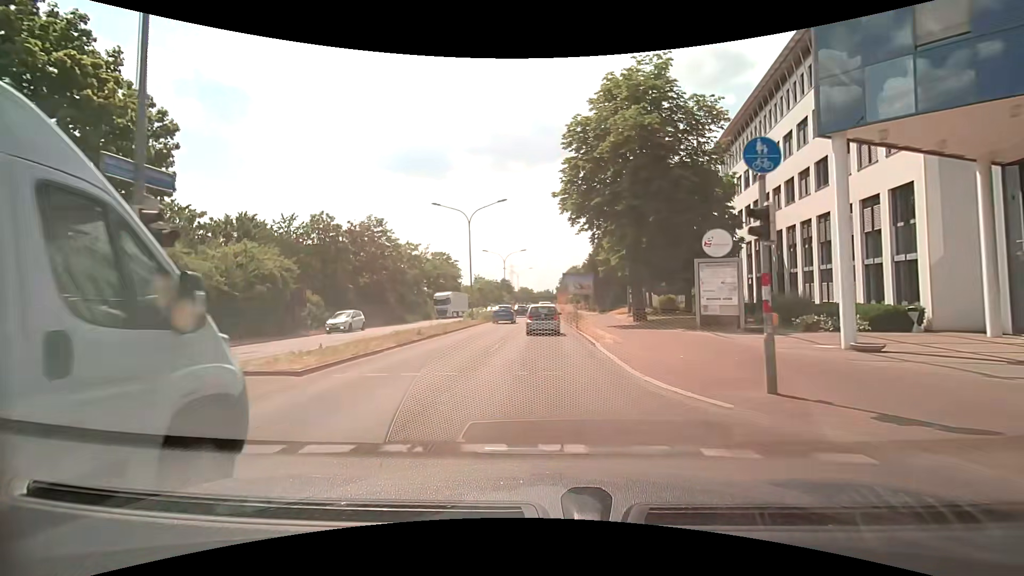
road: primary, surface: asphalt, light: Day
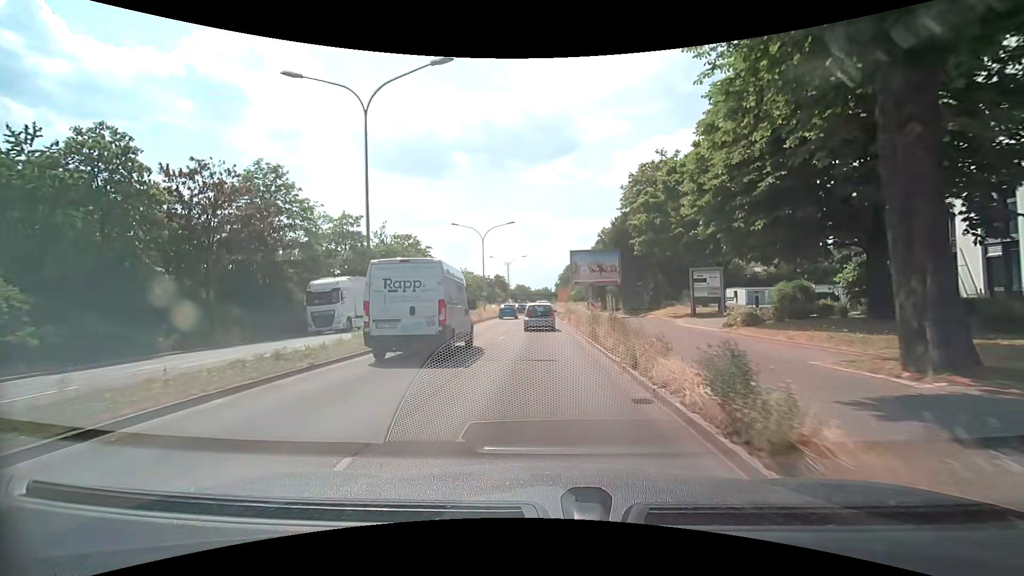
(0.0, +23.6) m; -1°
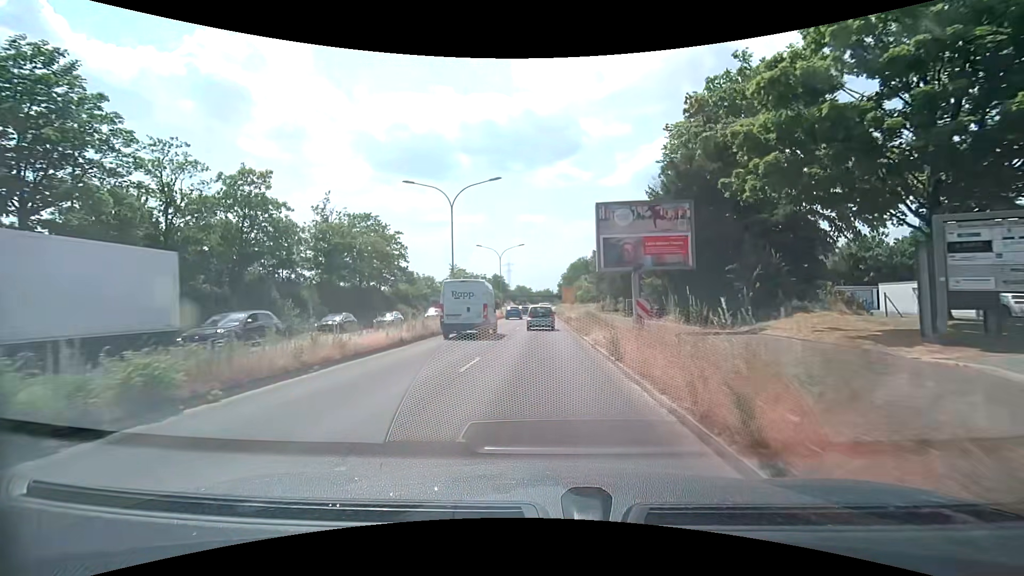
(+0.1, +18.5) m; 0°
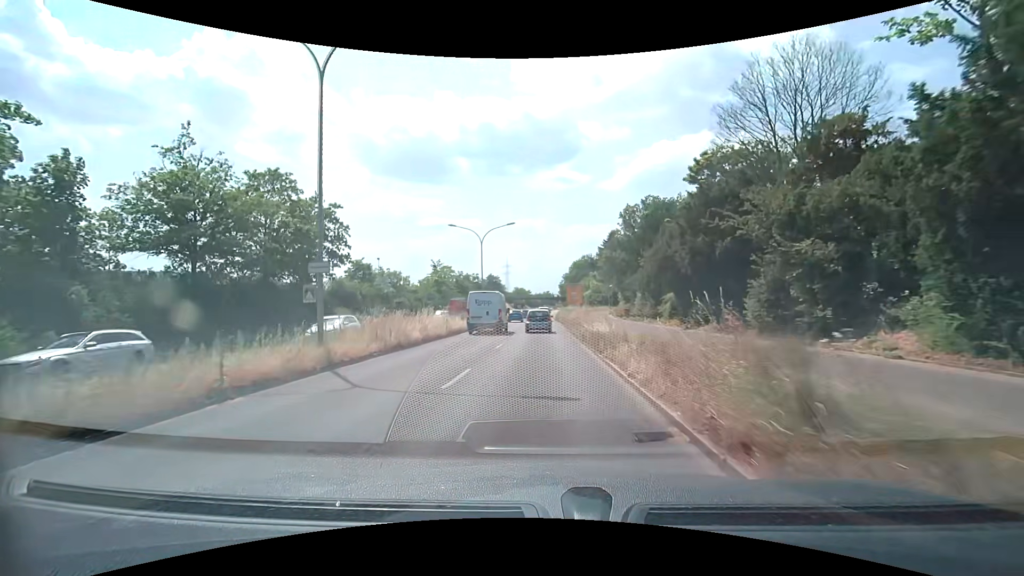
(0.0, +19.8) m; 0°
